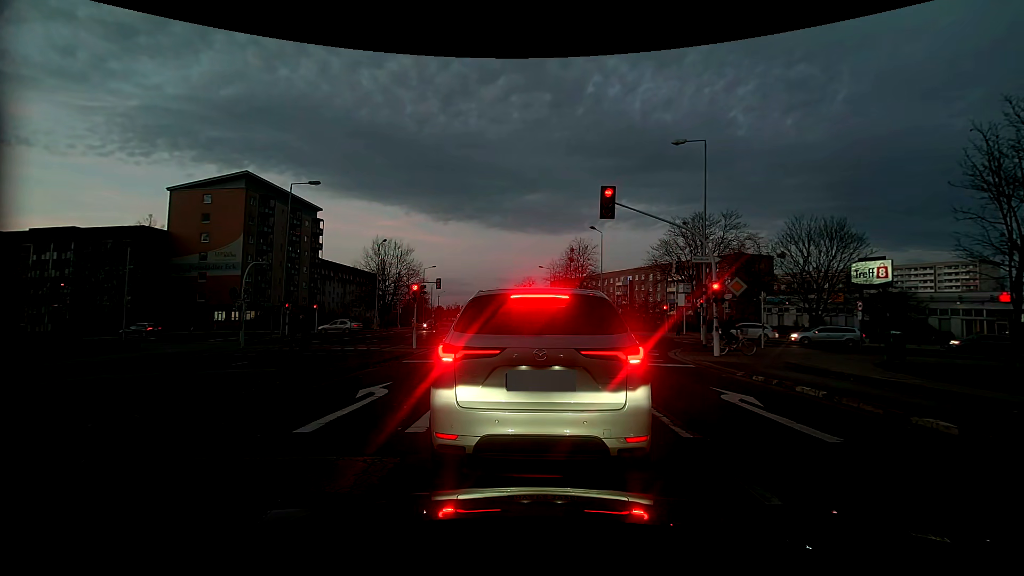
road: tertiary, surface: concrete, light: Dusk
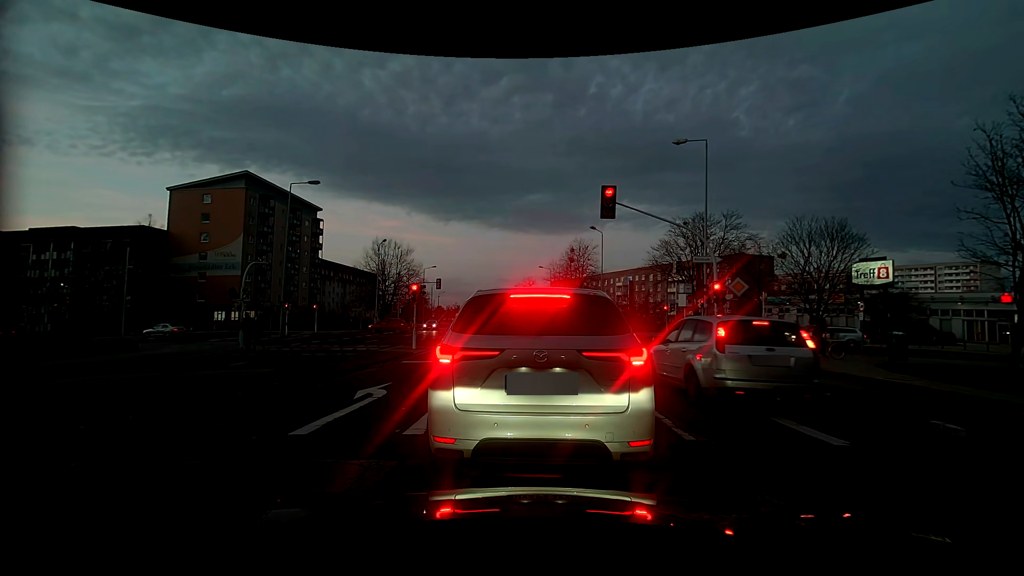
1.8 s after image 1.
(0.0, +0.2) m; 0°
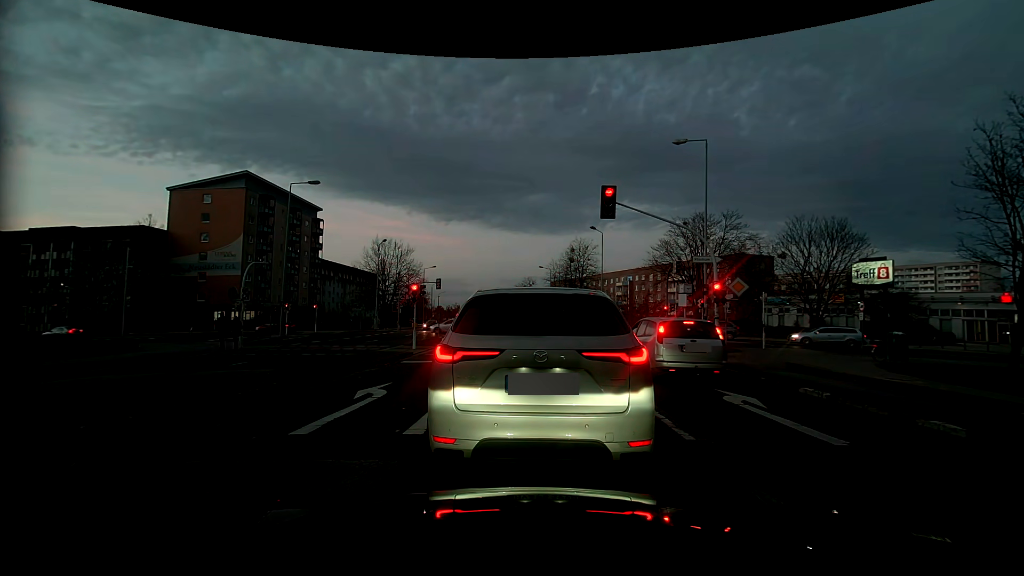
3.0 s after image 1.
(0.0, 0.0) m; 0°
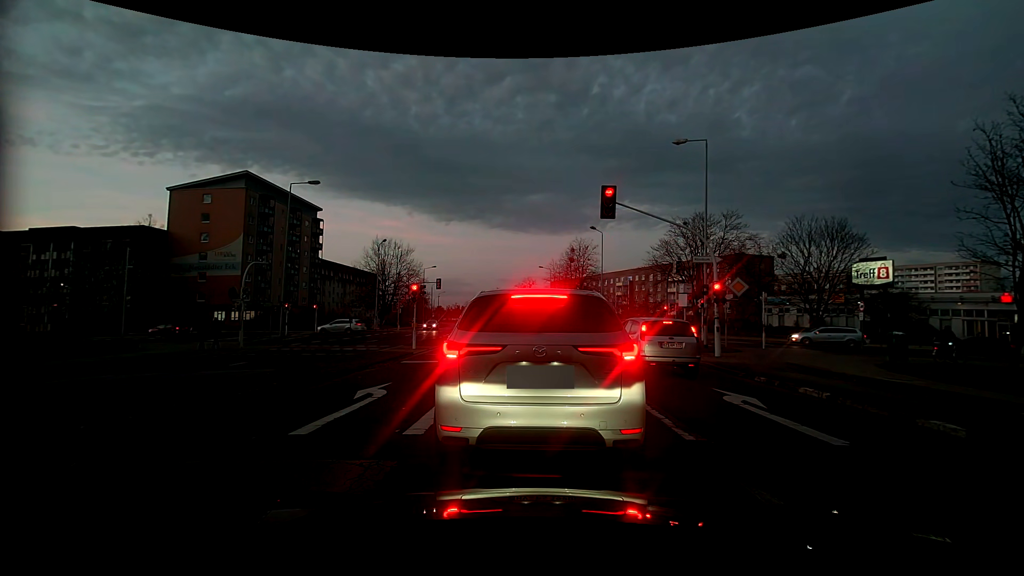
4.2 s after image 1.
(0.0, 0.0) m; 0°
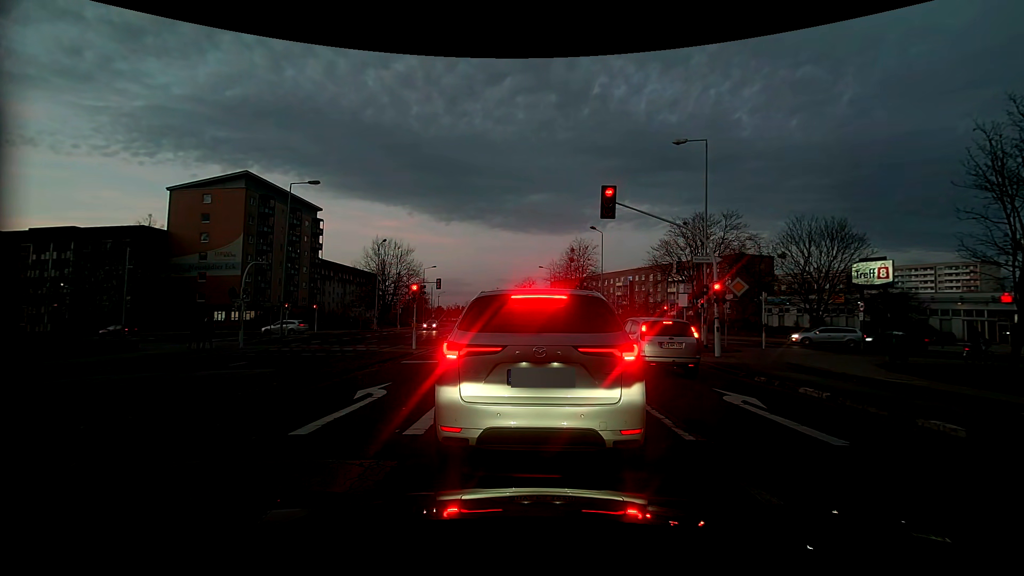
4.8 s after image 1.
(0.0, 0.0) m; 0°
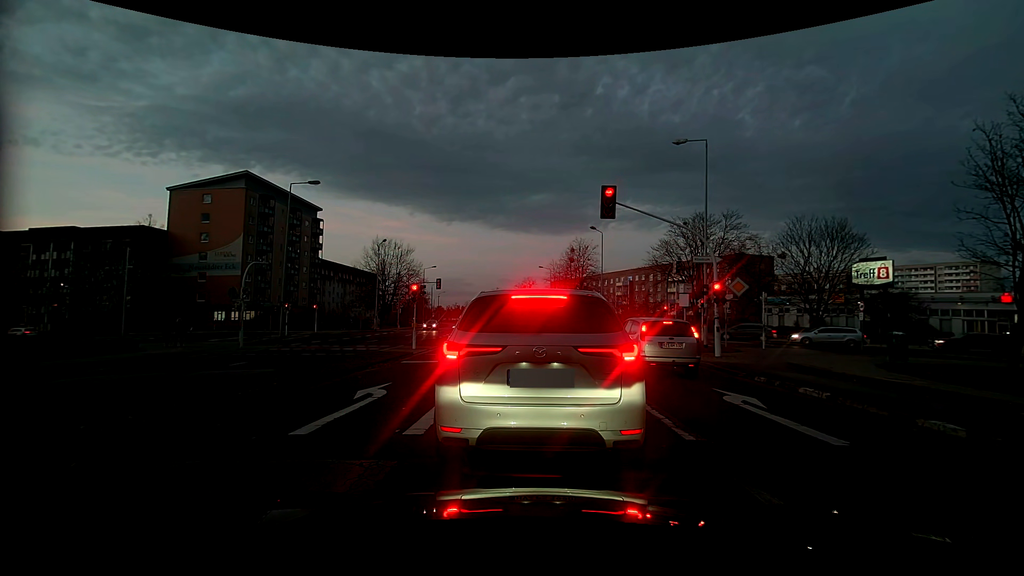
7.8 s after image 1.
(0.0, 0.0) m; 0°
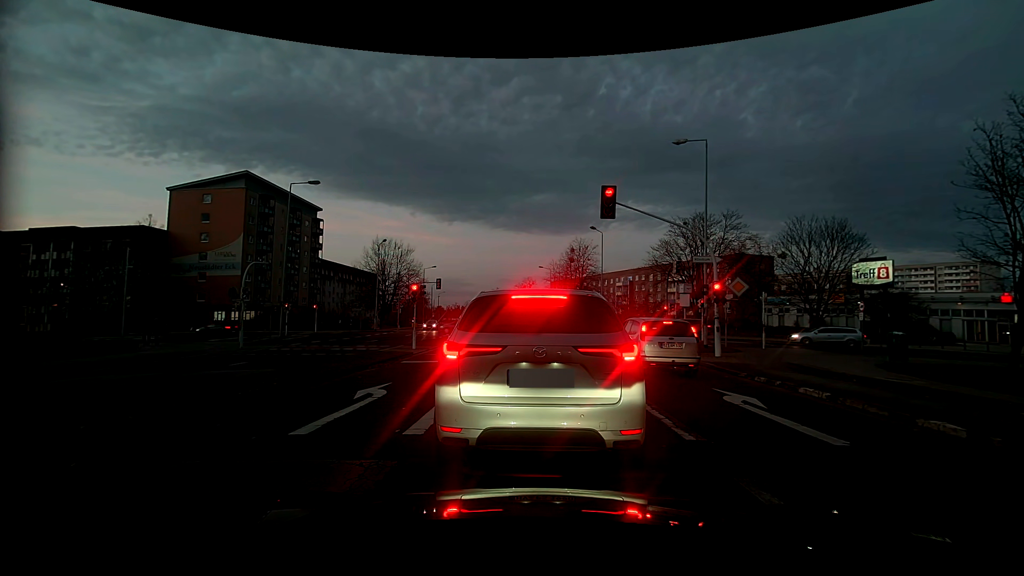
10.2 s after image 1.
(0.0, 0.0) m; 0°
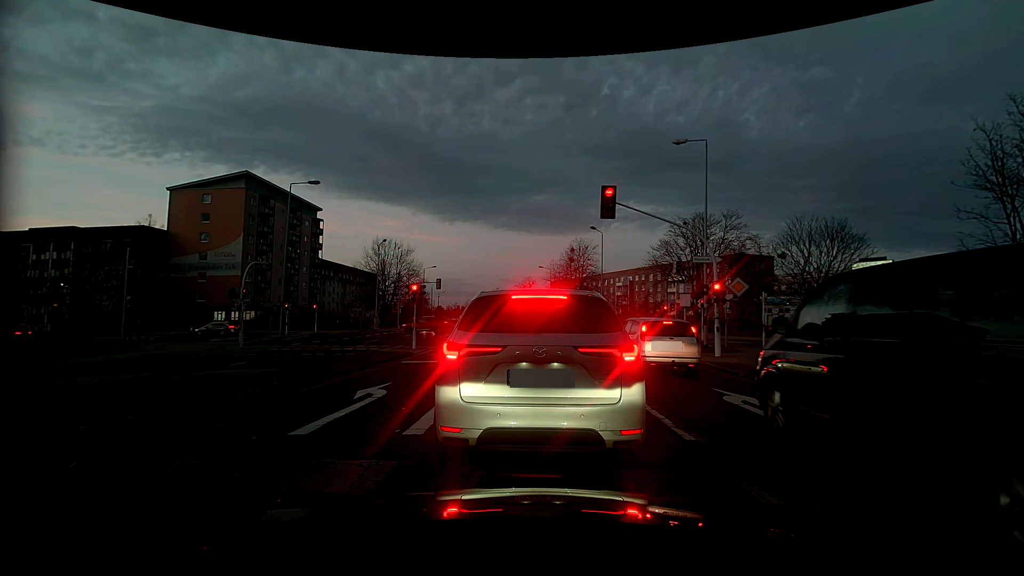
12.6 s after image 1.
(0.0, 0.0) m; 0°
(0, +10) (0, +20) (-1, +30) (-1, +40) (-2, +50) (-3, +60) (-3, +70) (-4, +80) (-5, +90) (-6, +100) m
